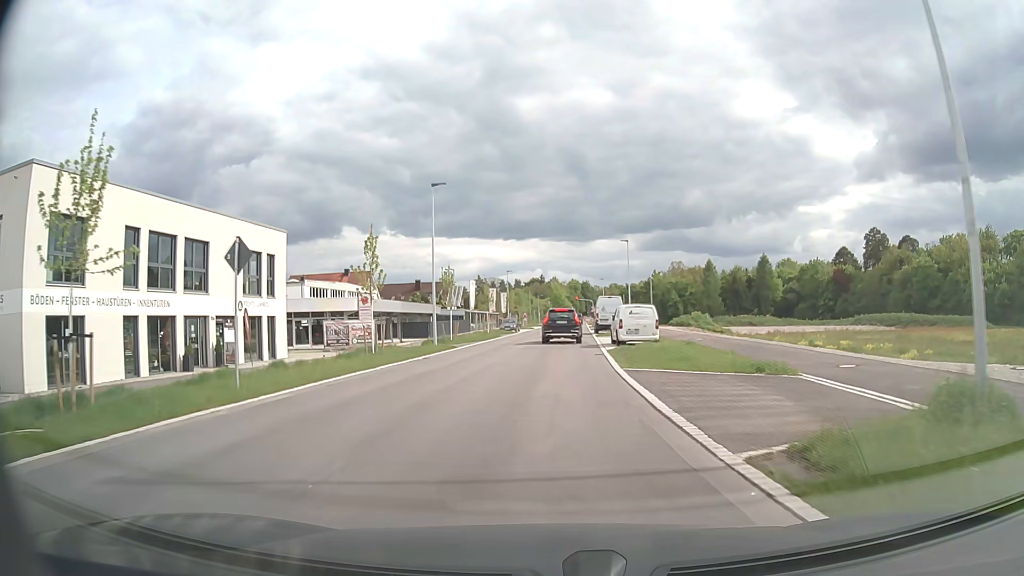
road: secondary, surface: asphalt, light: Day
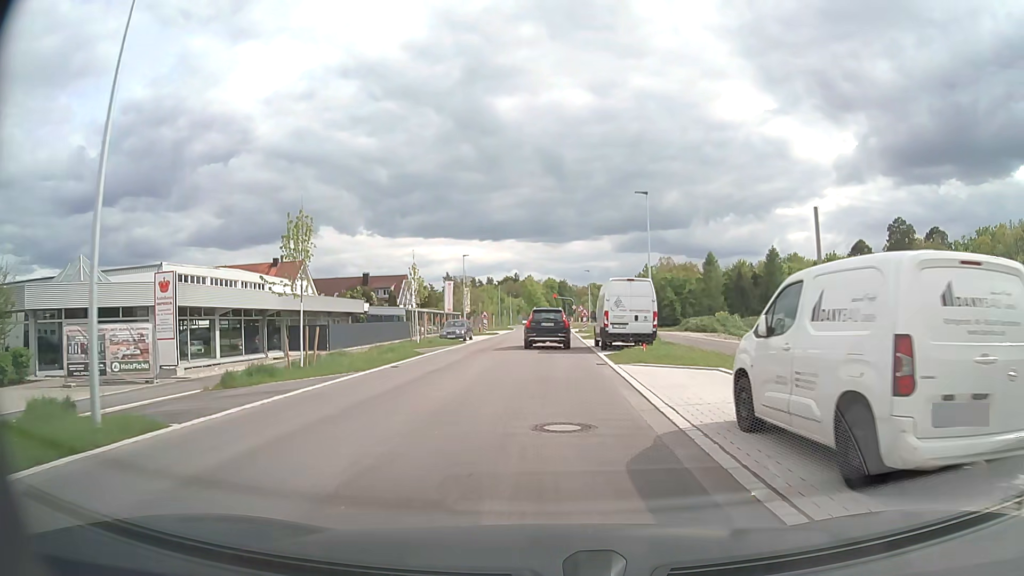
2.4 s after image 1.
(+0.4, +24.4) m; +2°
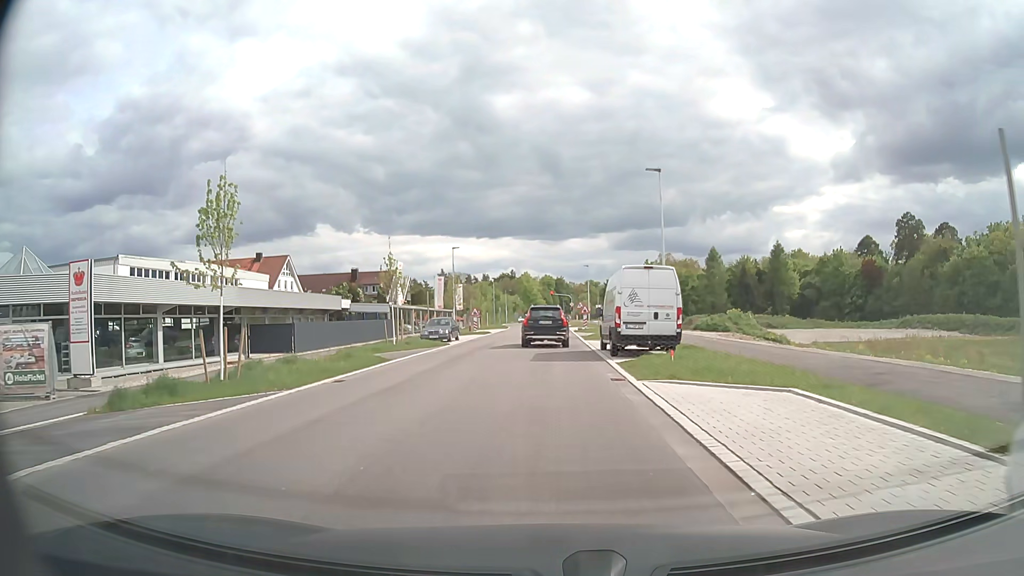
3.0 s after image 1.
(0.0, +5.4) m; 0°
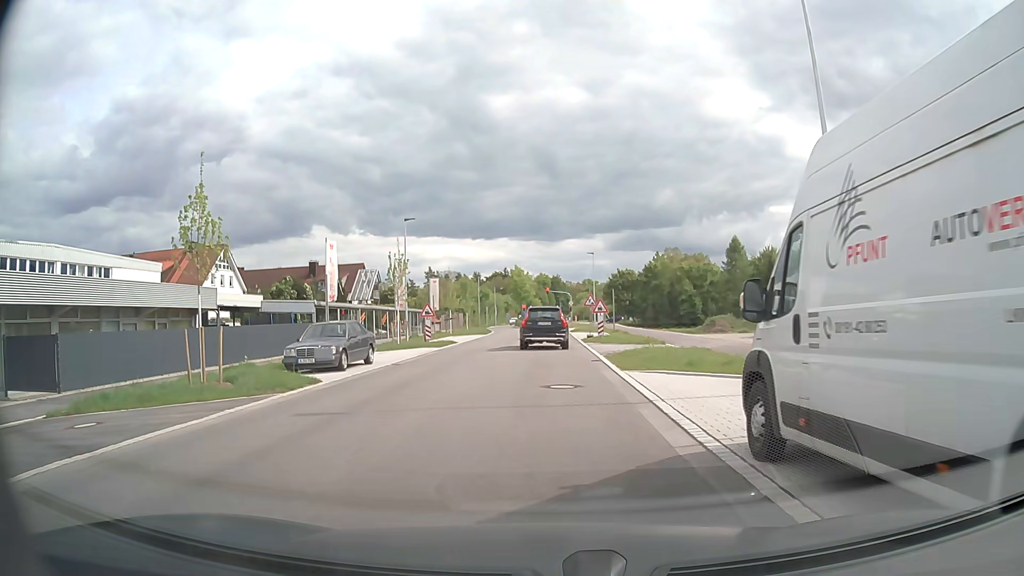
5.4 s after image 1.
(+0.1, +19.4) m; 0°
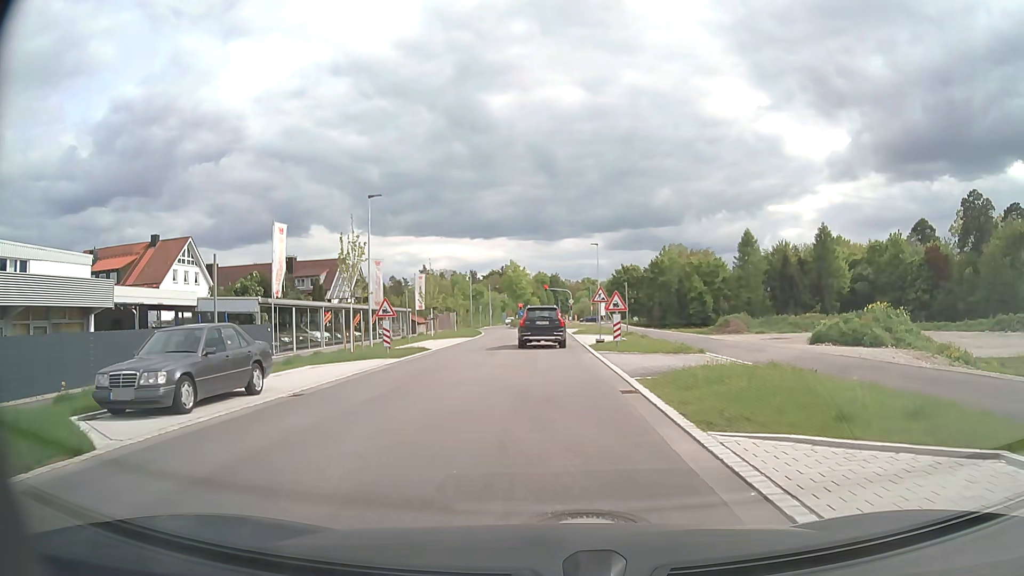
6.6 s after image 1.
(0.0, +8.6) m; 0°
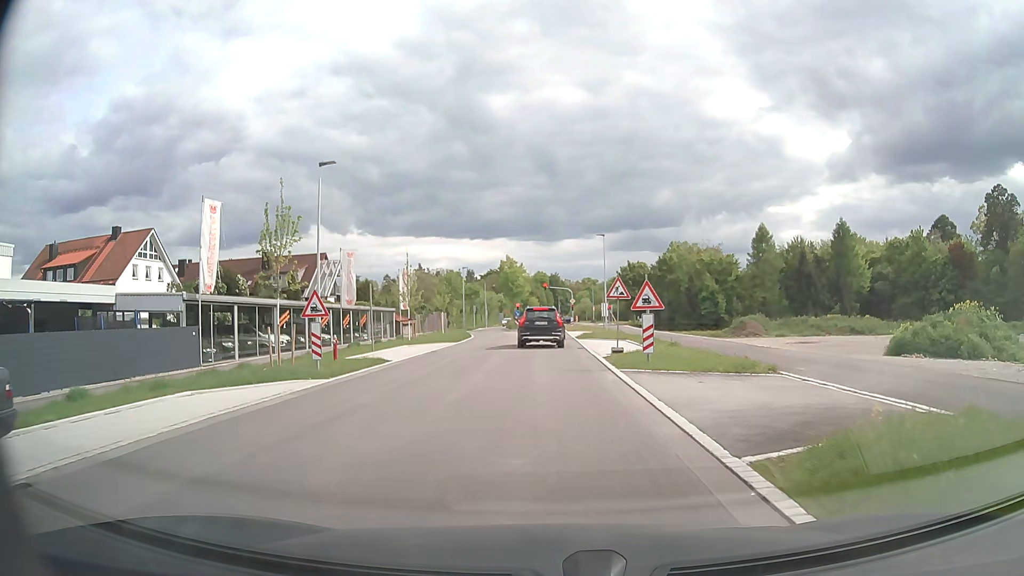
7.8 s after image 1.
(0.0, +7.9) m; 0°
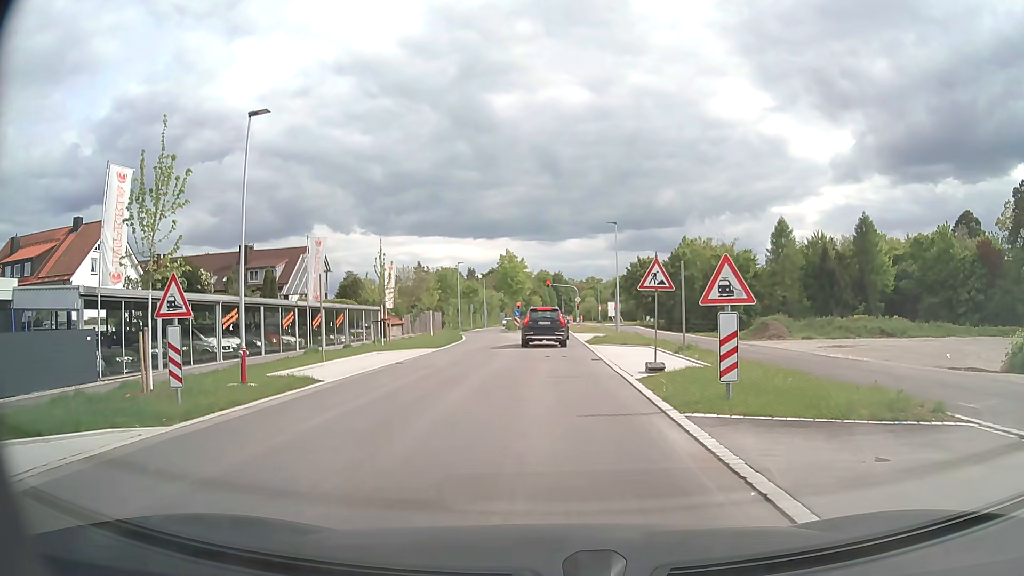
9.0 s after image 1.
(0.0, +7.5) m; 0°
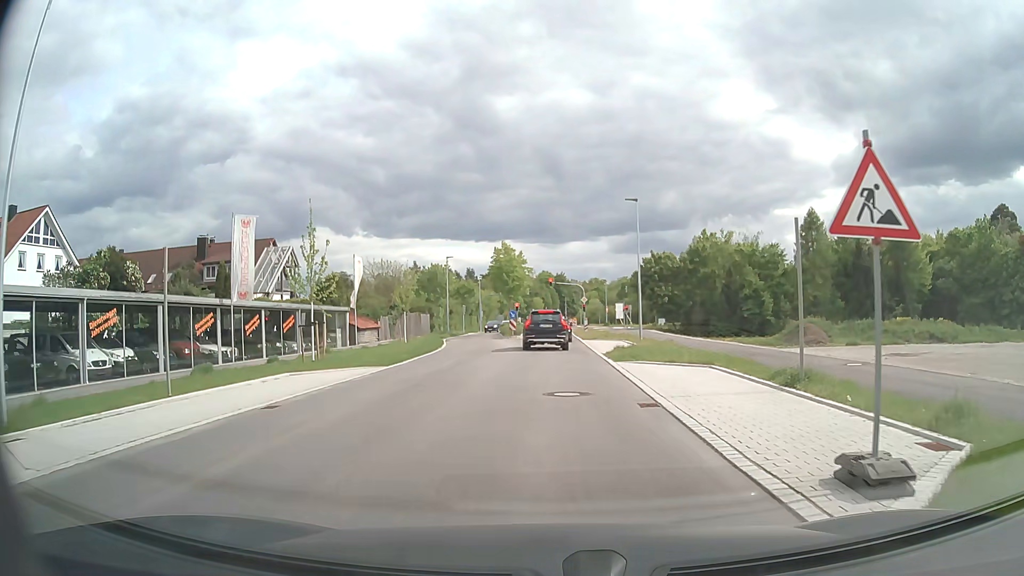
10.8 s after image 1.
(0.0, +10.7) m; 0°
(0, +10) (0, +20) (0, +30) (0, +40) (0, +50) (0, +60) (0, +70) (0, +80) (0, +90) (0, +100) m
